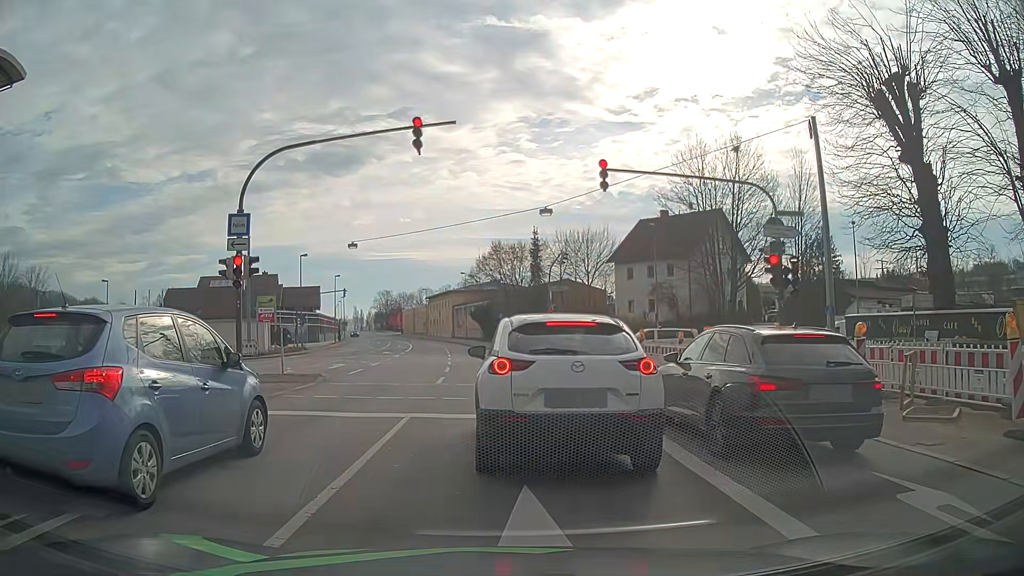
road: primary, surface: asphalt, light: Day
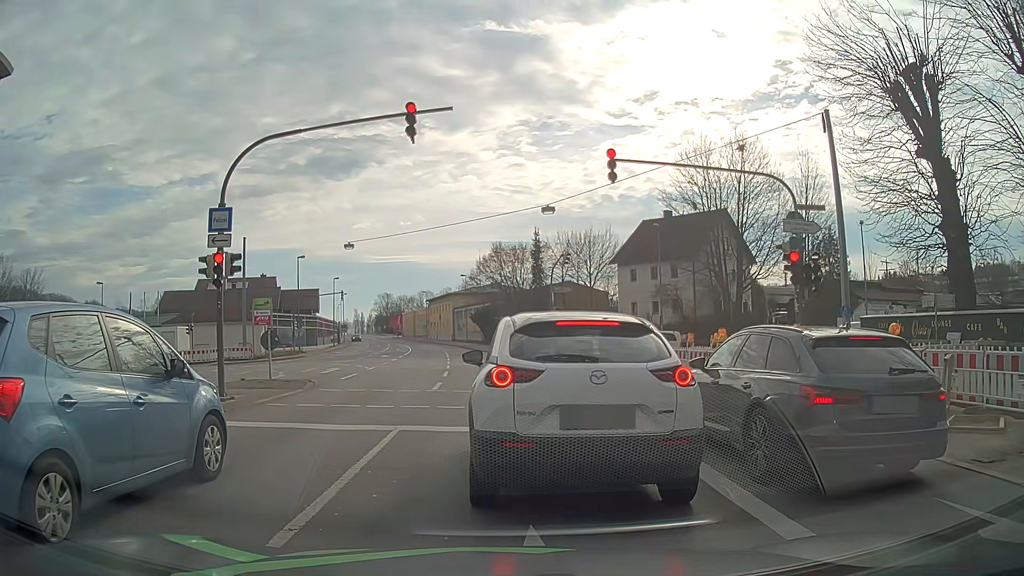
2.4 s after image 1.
(0.0, +1.2) m; 0°
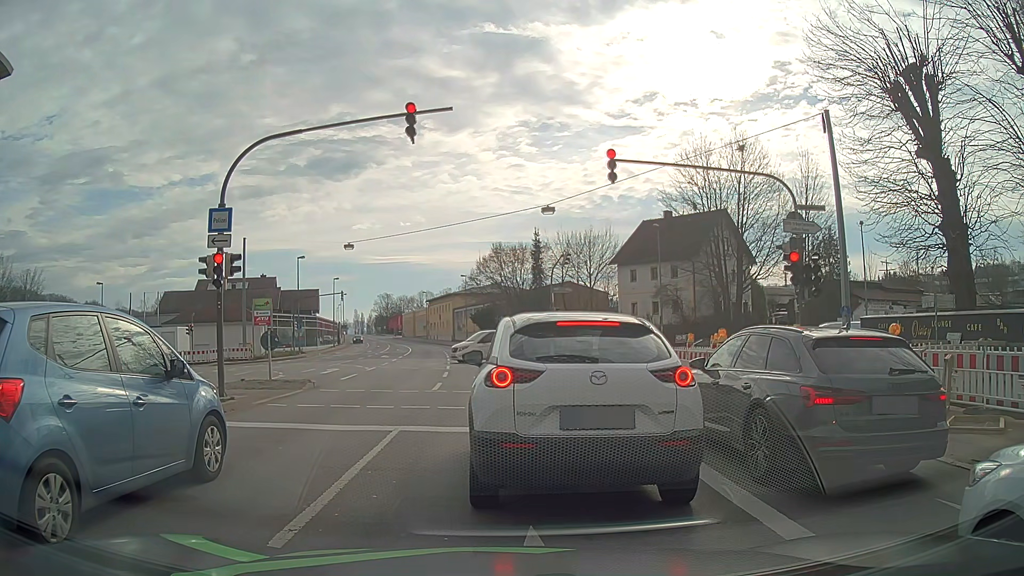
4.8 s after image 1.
(0.0, +0.1) m; 0°
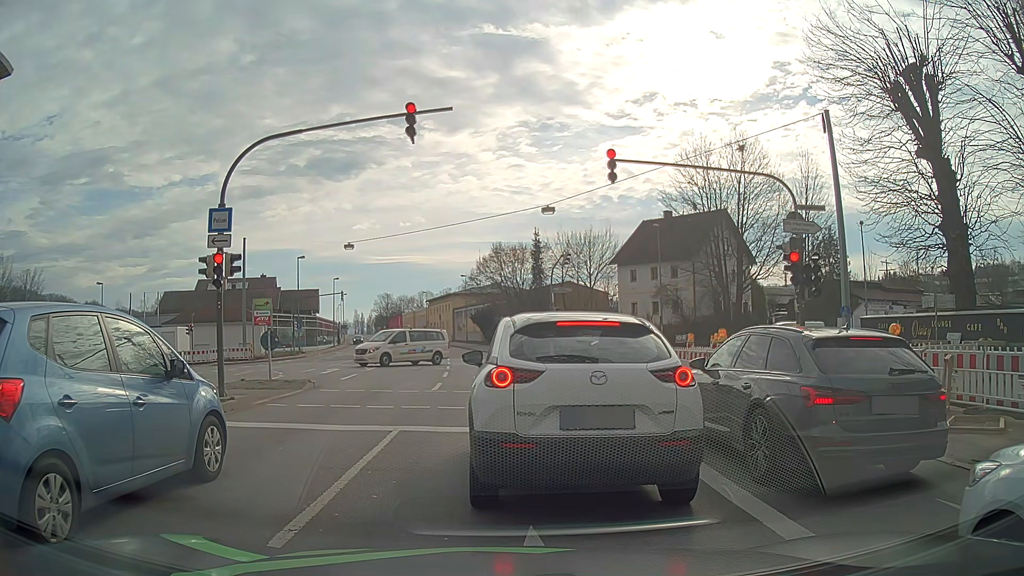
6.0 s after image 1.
(0.0, 0.0) m; 0°
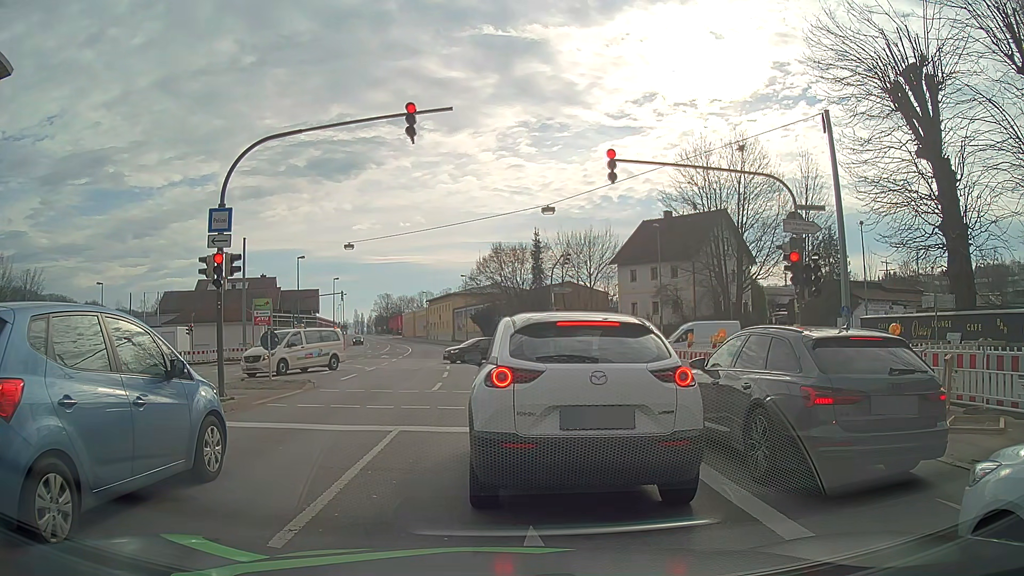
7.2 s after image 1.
(0.0, 0.0) m; 0°
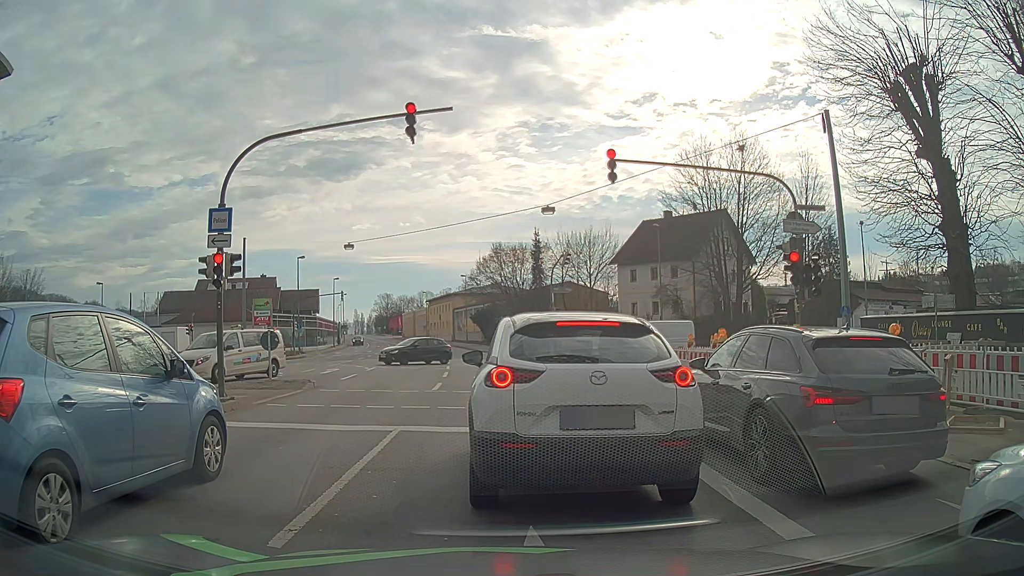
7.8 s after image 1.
(0.0, 0.0) m; 0°
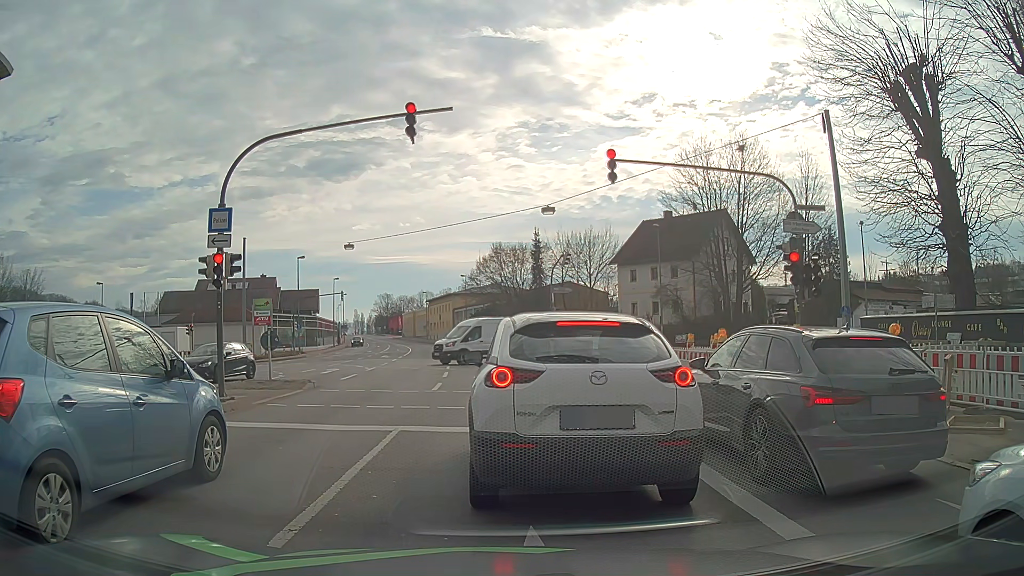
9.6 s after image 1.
(0.0, 0.0) m; 0°
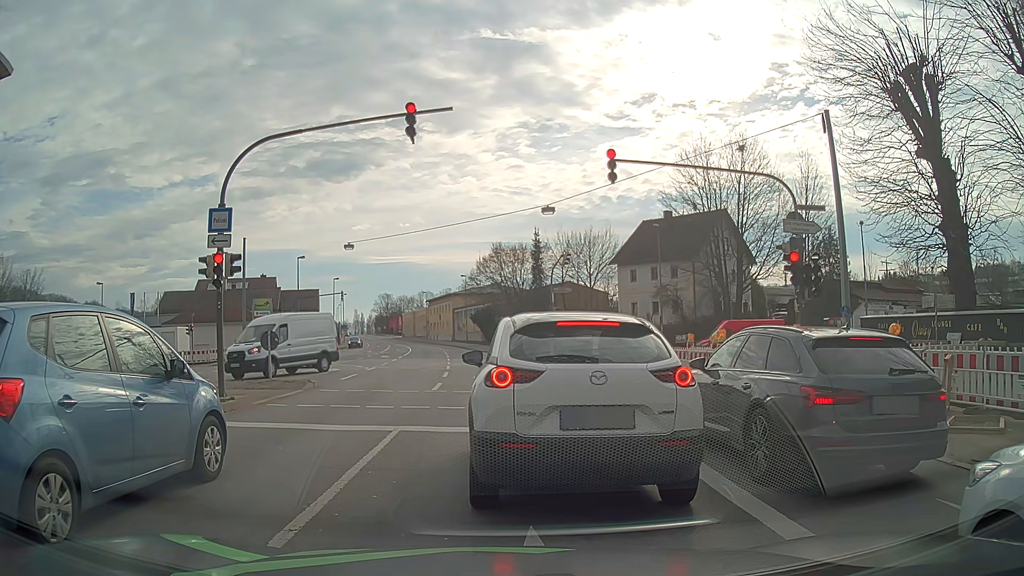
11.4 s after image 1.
(0.0, 0.0) m; 0°
